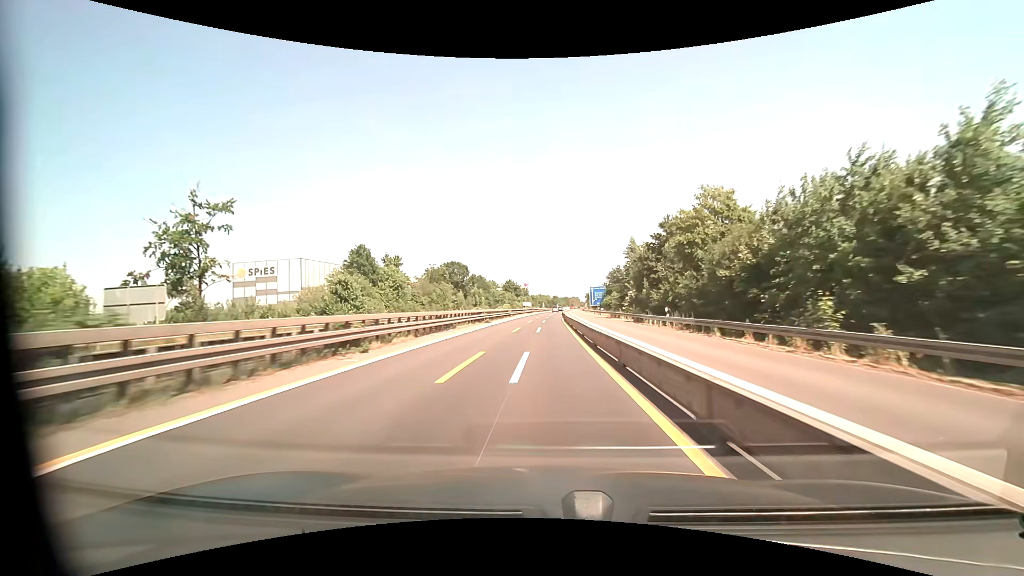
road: motorway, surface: asphalt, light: Day
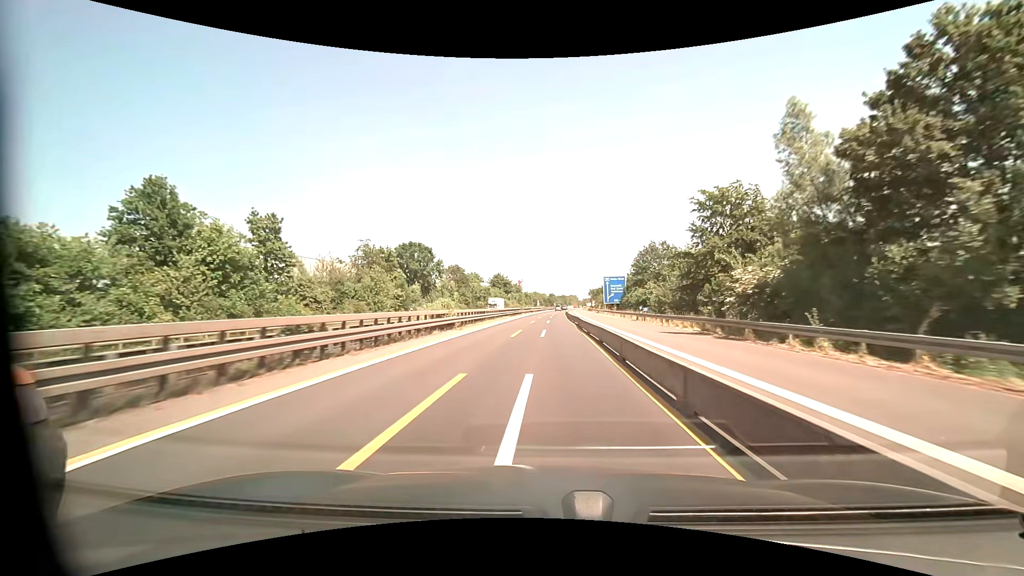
(+0.1, +41.2) m; +1°
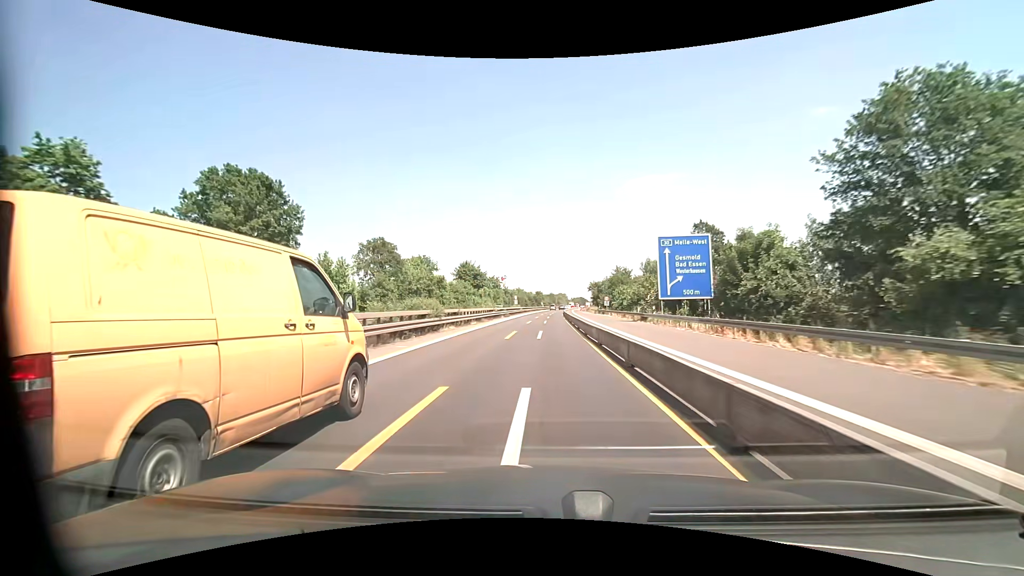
(+0.6, +55.8) m; +1°
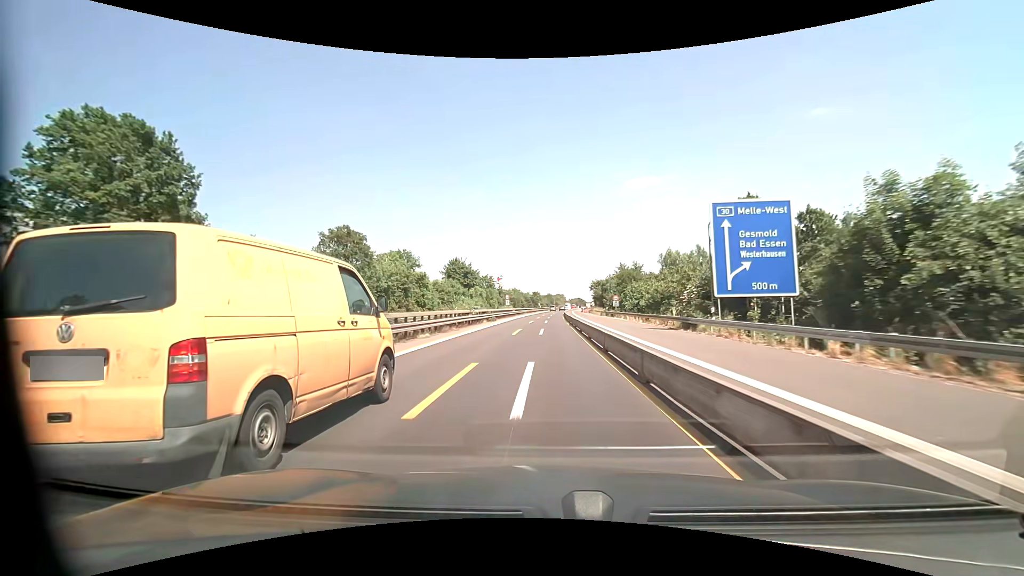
(+0.1, +14.1) m; 0°
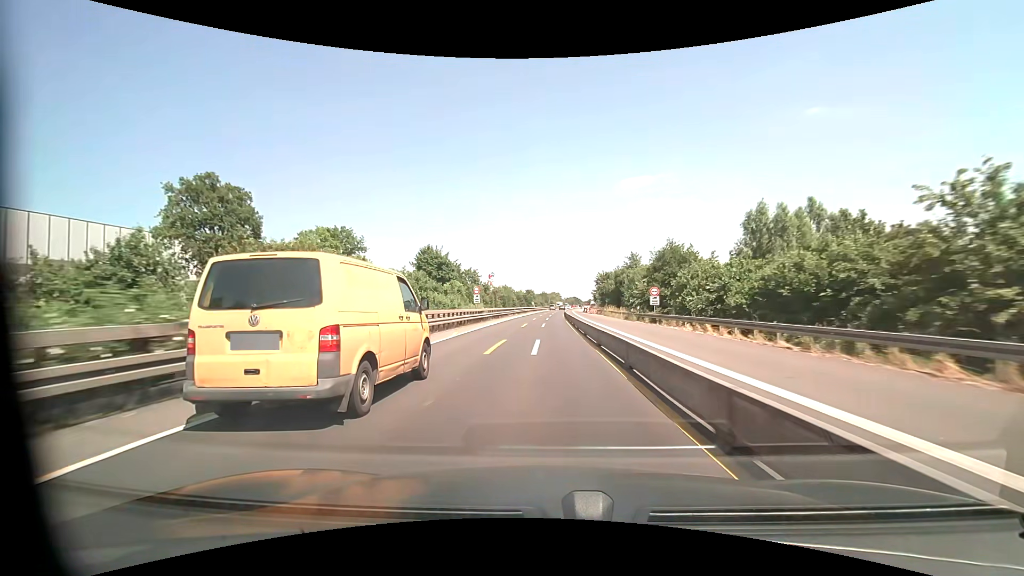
(+0.2, +28.4) m; +1°
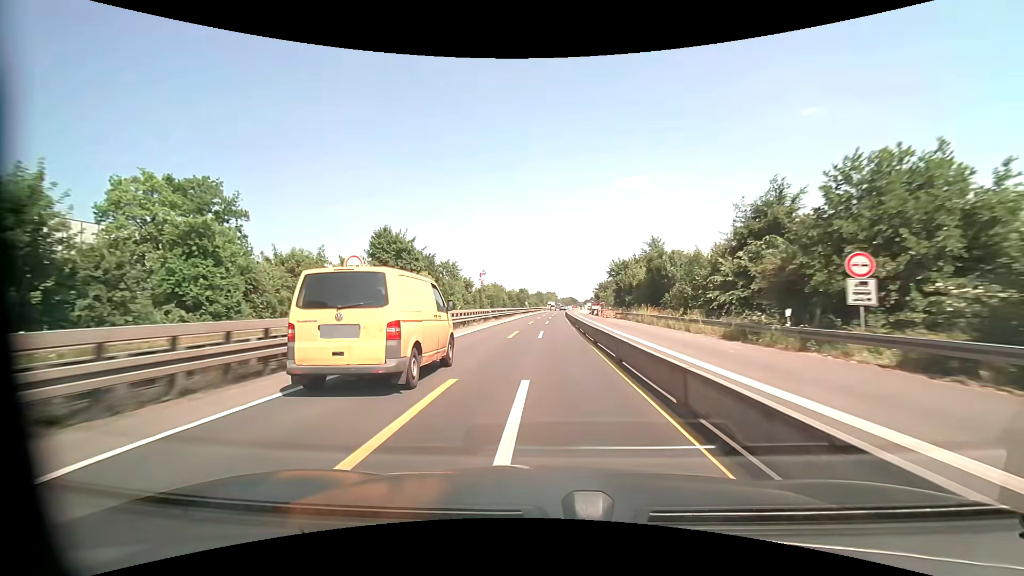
(+0.1, +28.6) m; 0°
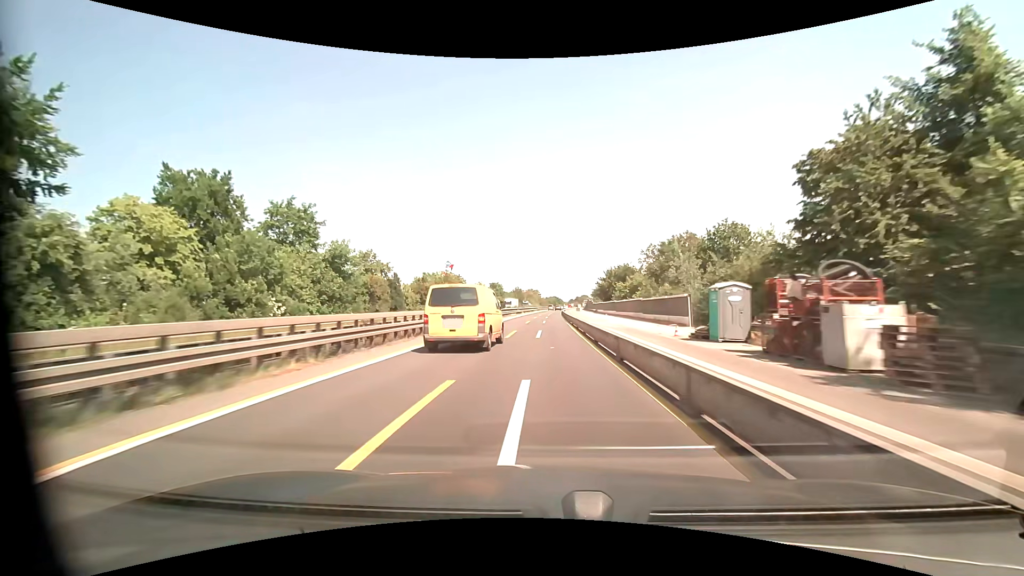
(+1.2, +72.3) m; +2°
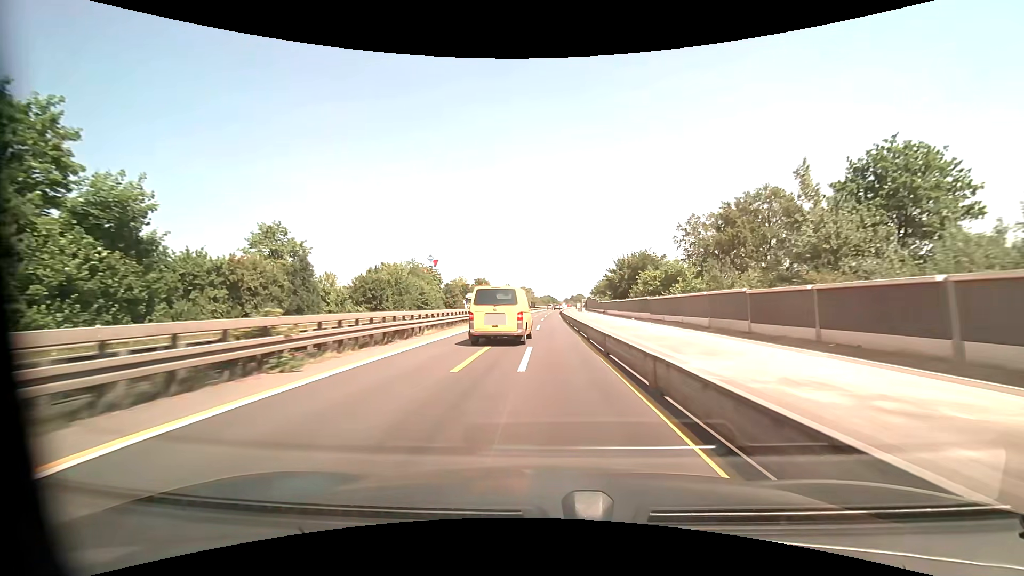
(+0.2, +28.9) m; +1°
(0, +10) (0, +20) (0, +30) (0, +40) (0, +50) (+1, +60) (+1, +70) (+1, +80) (+1, +90) (+2, +100) m
